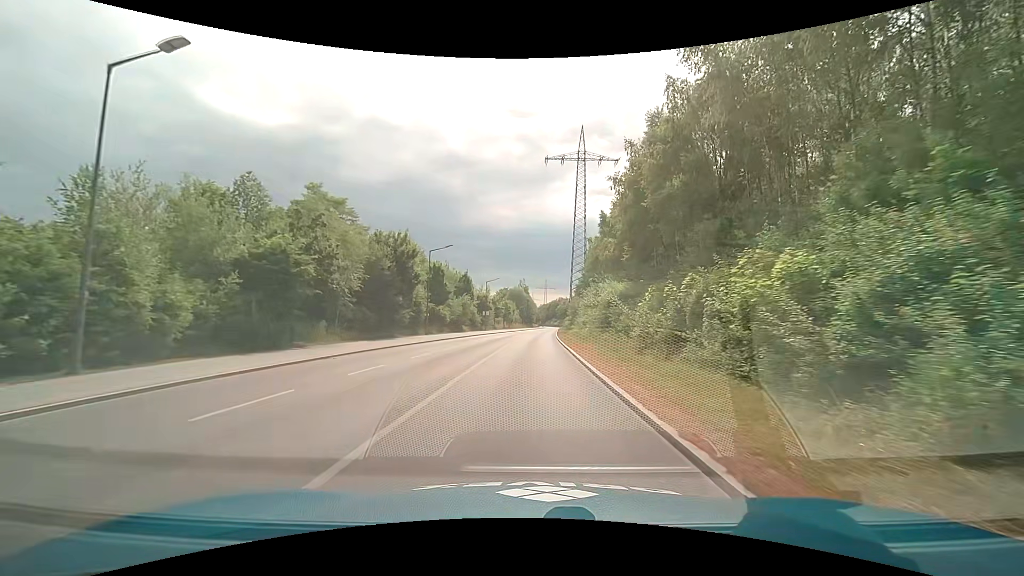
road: tertiary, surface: asphalt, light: Day
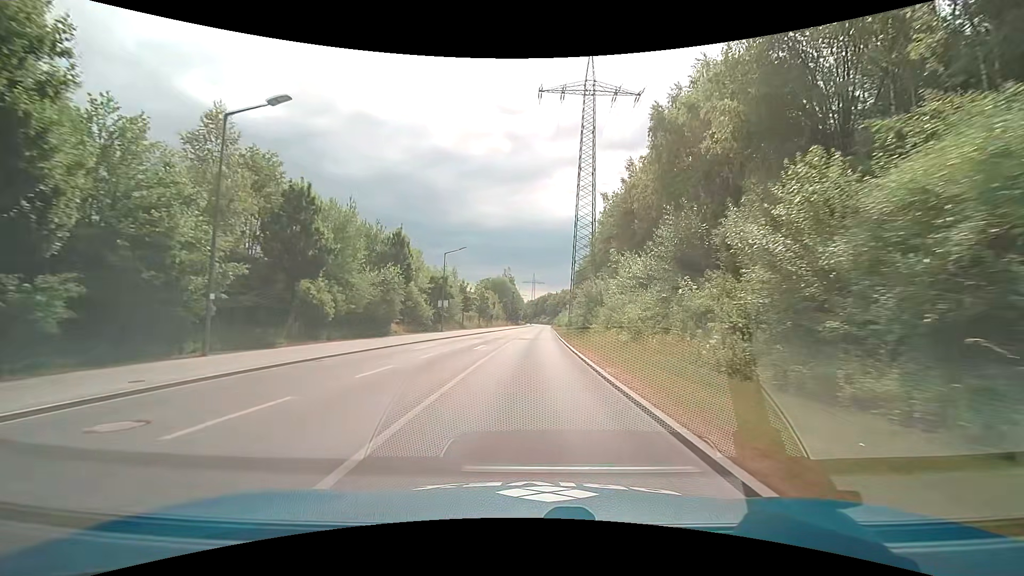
(+0.1, +31.1) m; +1°
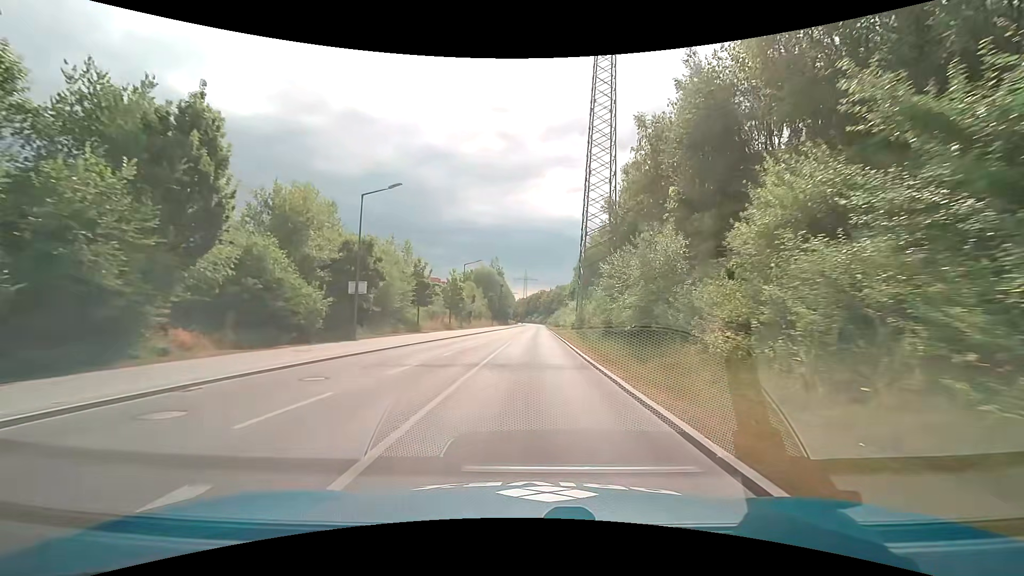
(+0.3, +23.6) m; +1°
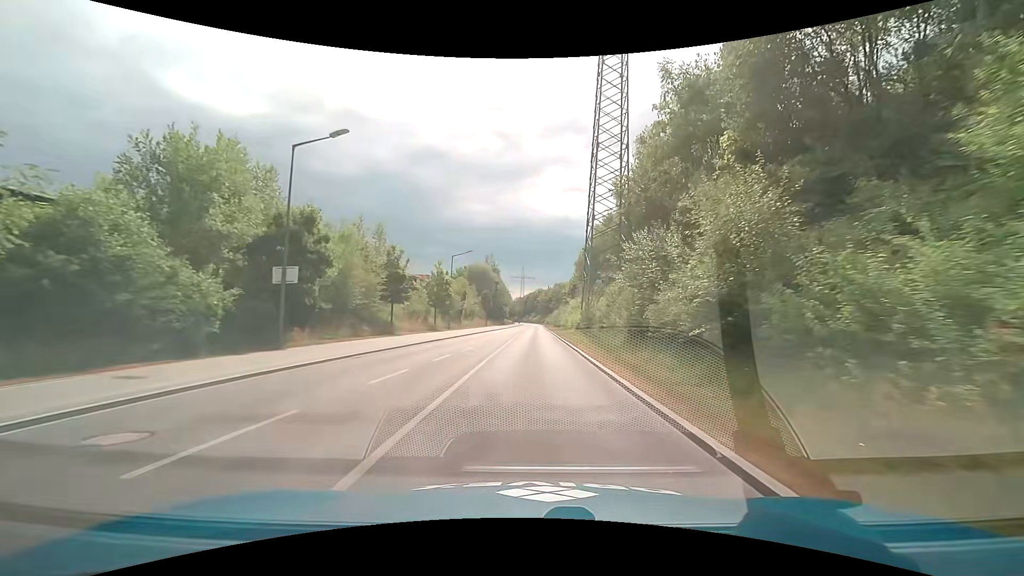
(0.0, +7.9) m; 0°
(0, +10) (0, +20) (0, +30) (0, +40) (+1, +50) (+1, +60) (+1, +70) (+1, +80) (+1, +90) (+1, +100) m
